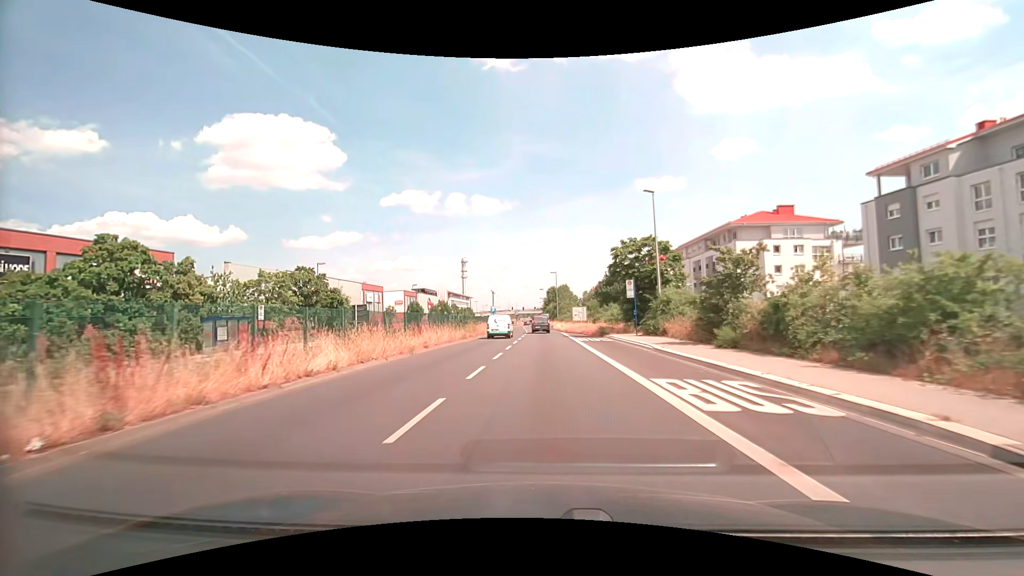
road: primary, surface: asphalt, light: Day
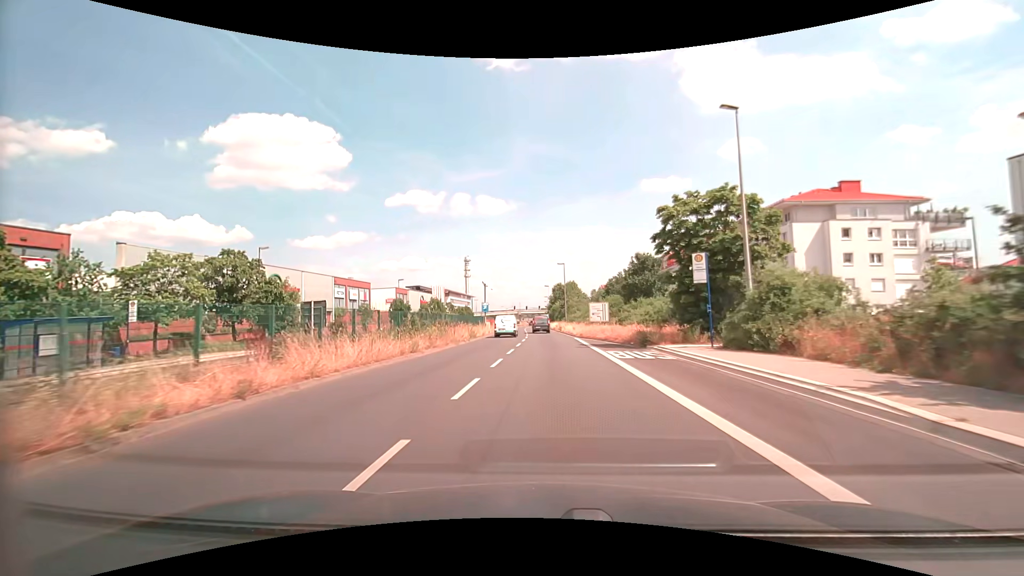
(-0.1, +14.9) m; -1°
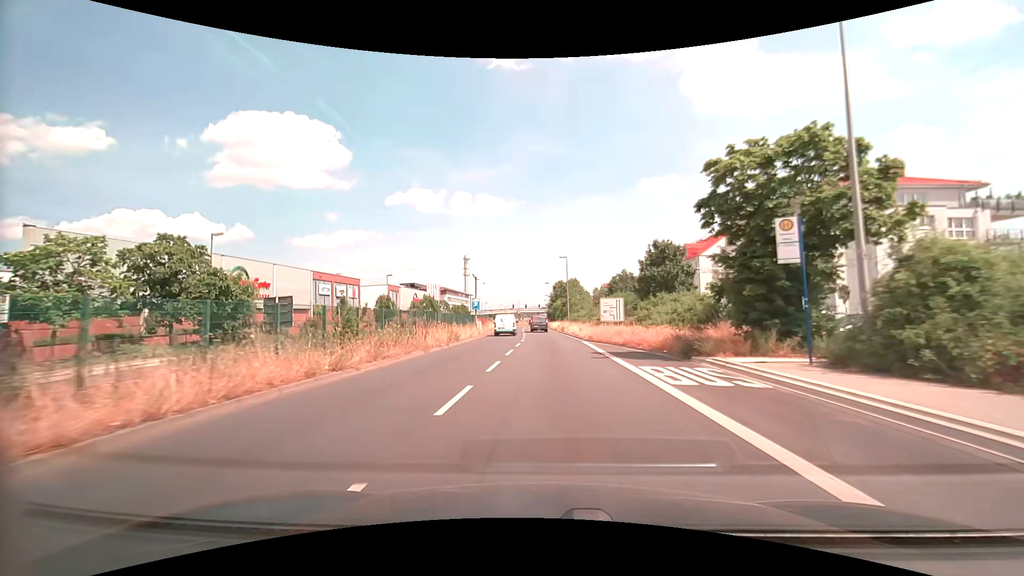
(0.0, +7.5) m; 0°
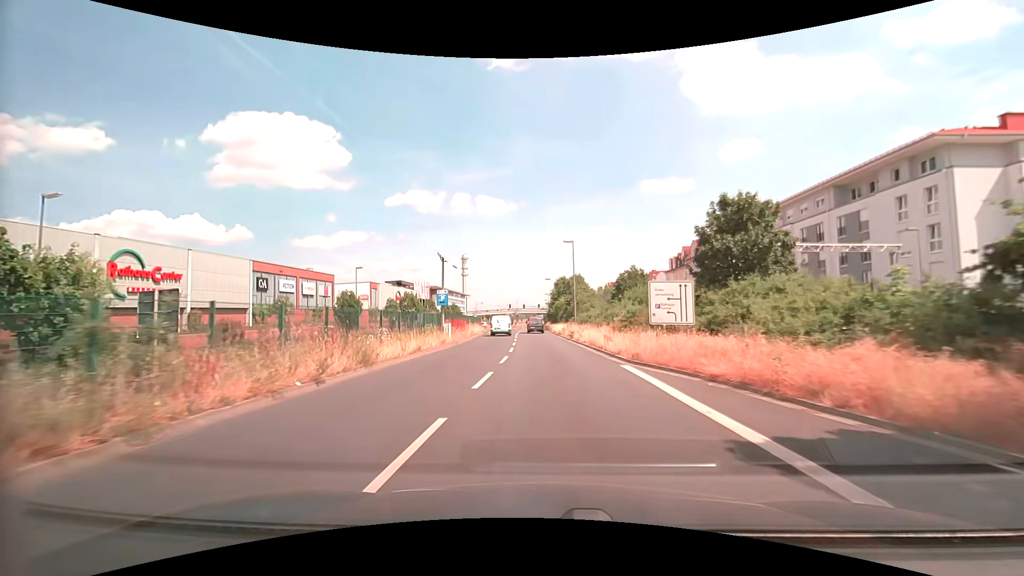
(+0.1, +15.2) m; 0°
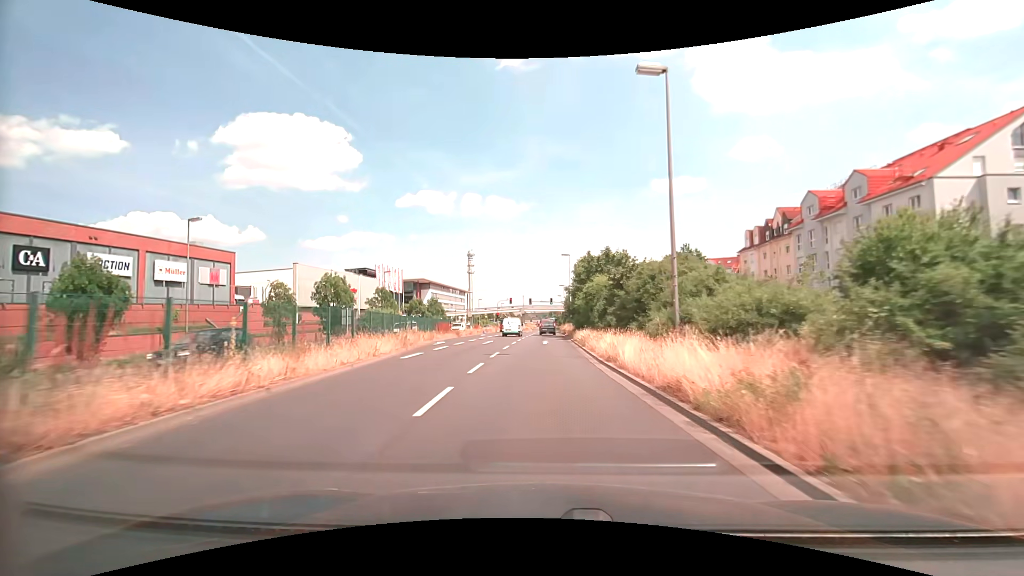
(-0.6, +38.7) m; -1°
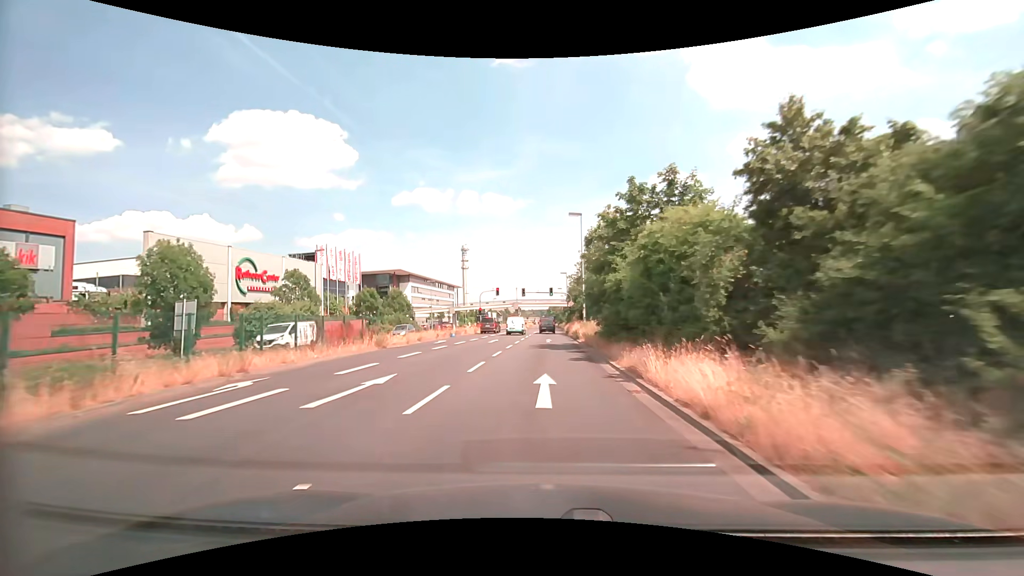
(0.0, +23.6) m; 0°
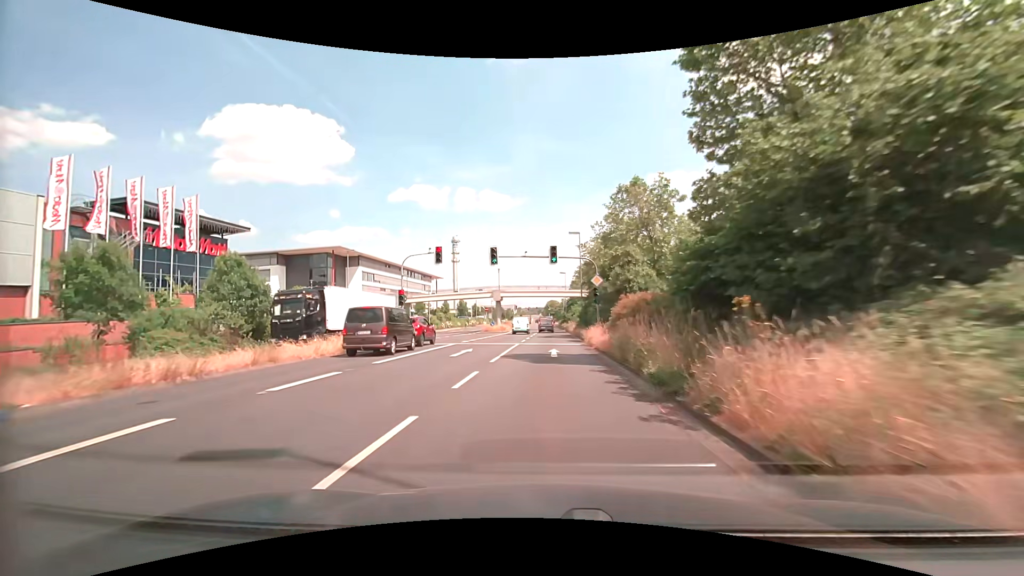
(+0.4, +39.2) m; +1°
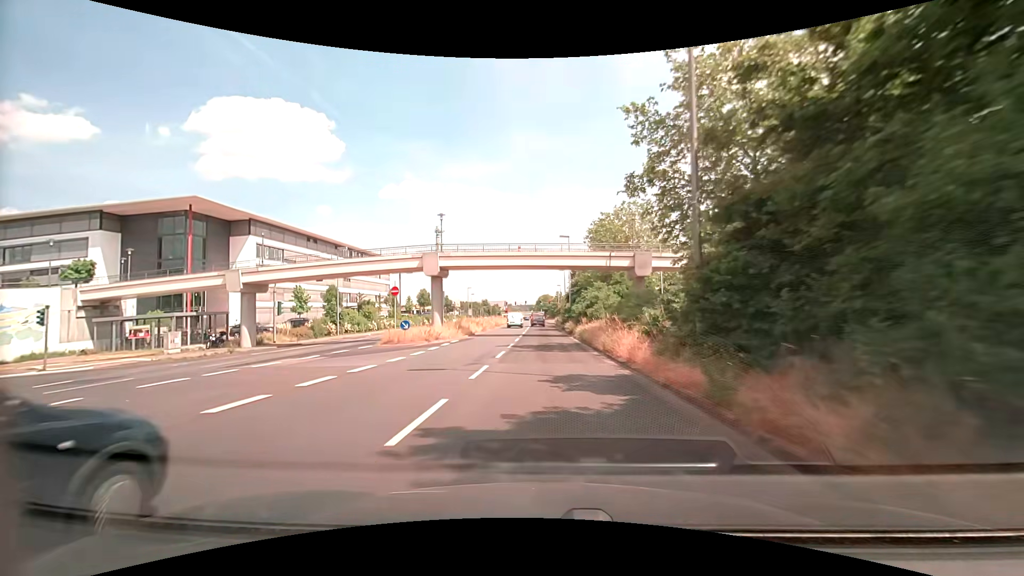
(+0.2, +39.0) m; +1°
(0, +10) (0, +20) (0, +30) (0, +40) (0, +50) (0, +60) (0, +70) (0, +80) (0, +90) (0, +100) m
